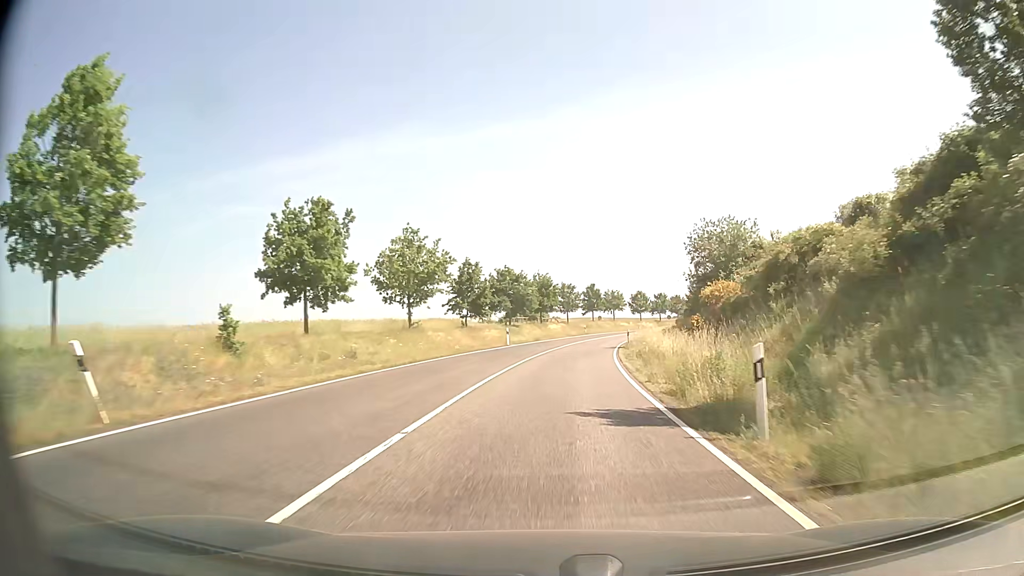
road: secondary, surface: asphalt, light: Day
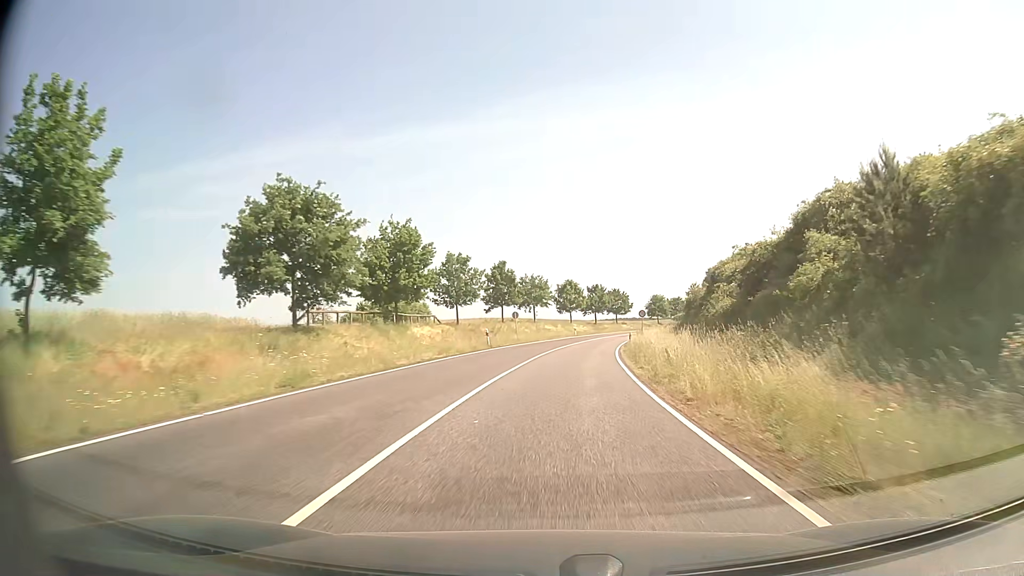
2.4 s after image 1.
(+3.1, +46.2) m; +8°
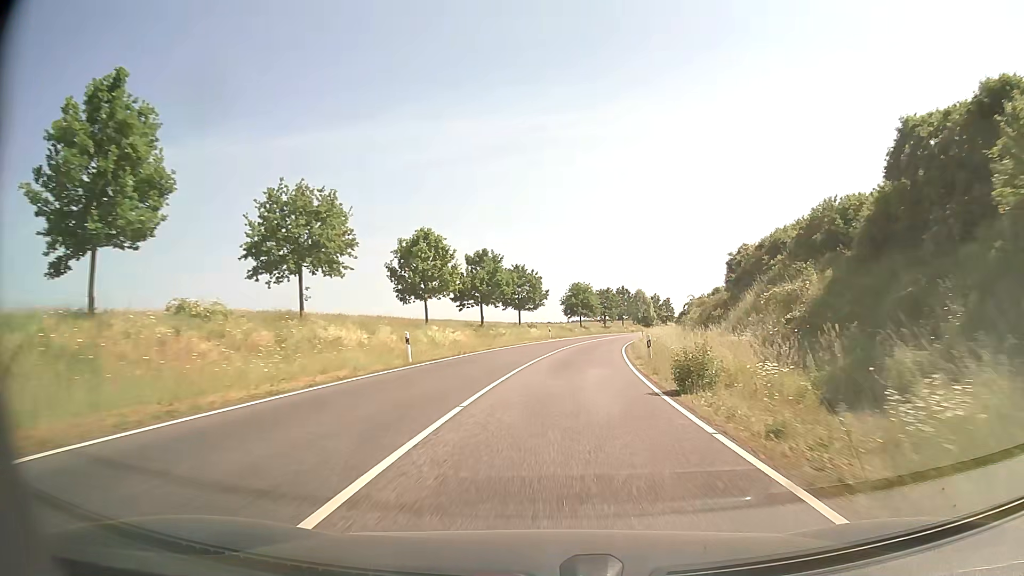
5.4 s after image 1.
(+4.7, +57.3) m; +9°
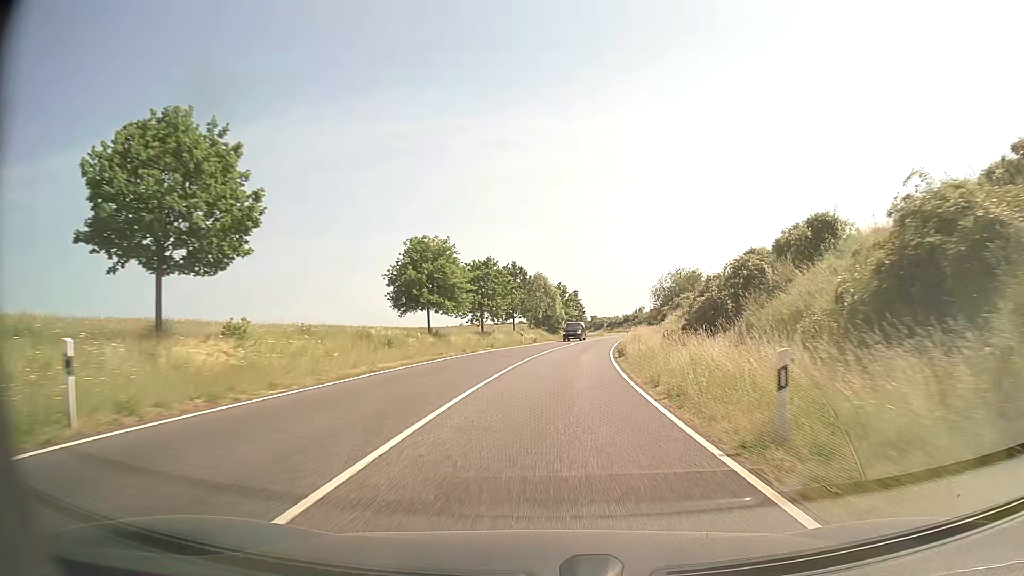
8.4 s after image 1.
(+5.3, +56.9) m; +10°
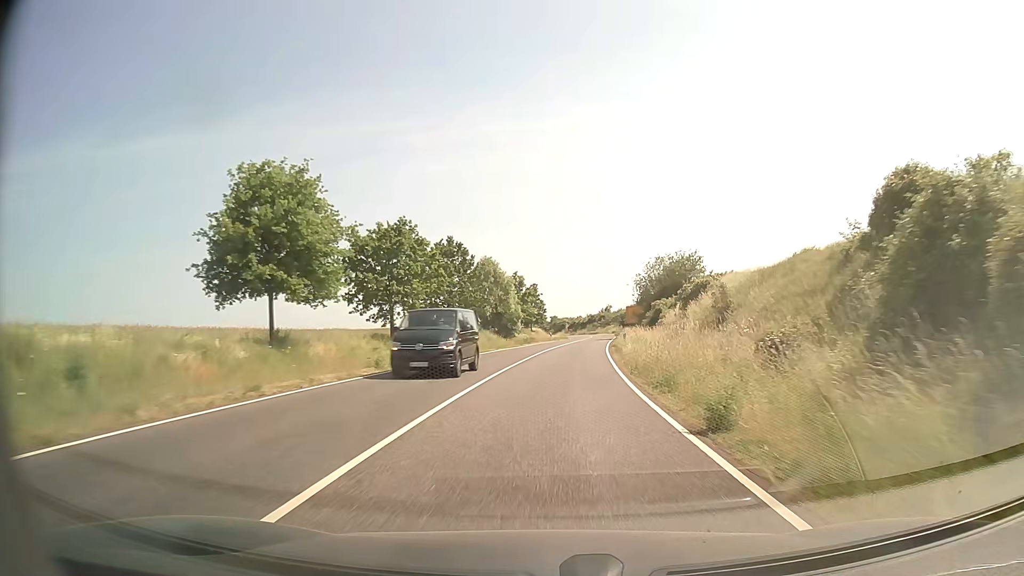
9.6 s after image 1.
(+0.7, +22.9) m; +4°
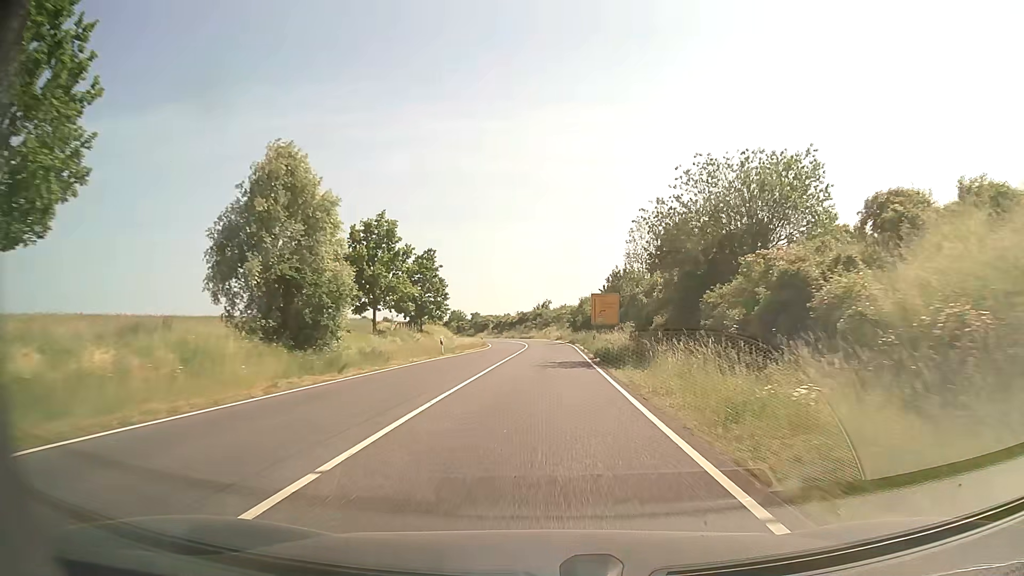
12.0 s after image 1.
(+2.5, +45.5) m; +6°
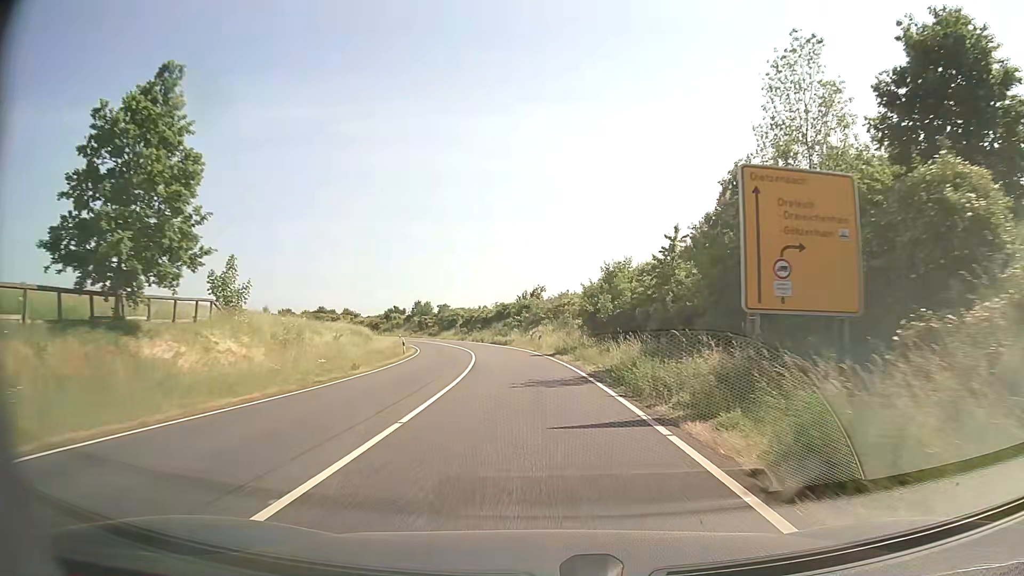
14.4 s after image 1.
(+0.7, +44.6) m; +1°
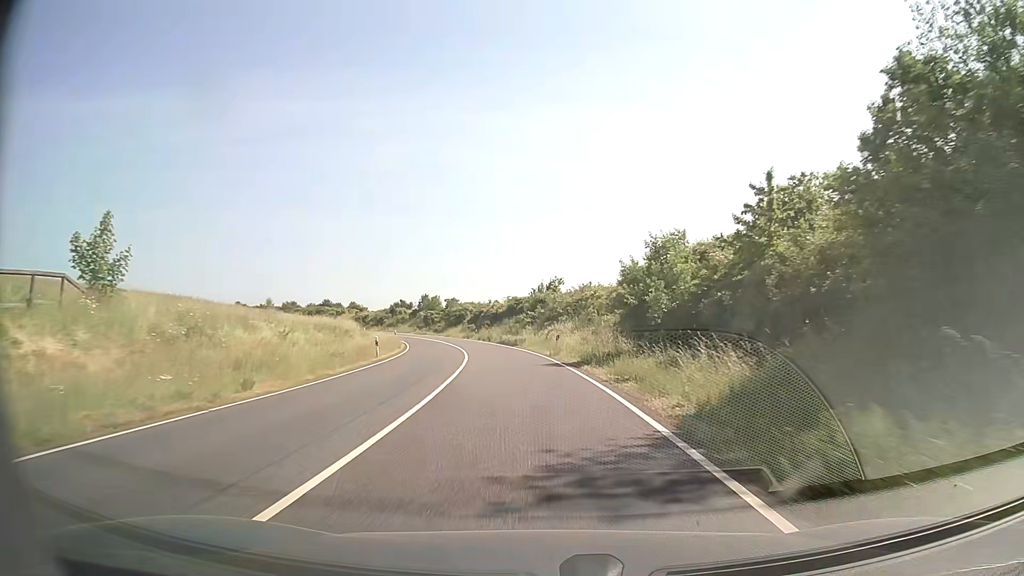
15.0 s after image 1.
(-0.1, +11.0) m; -2°
